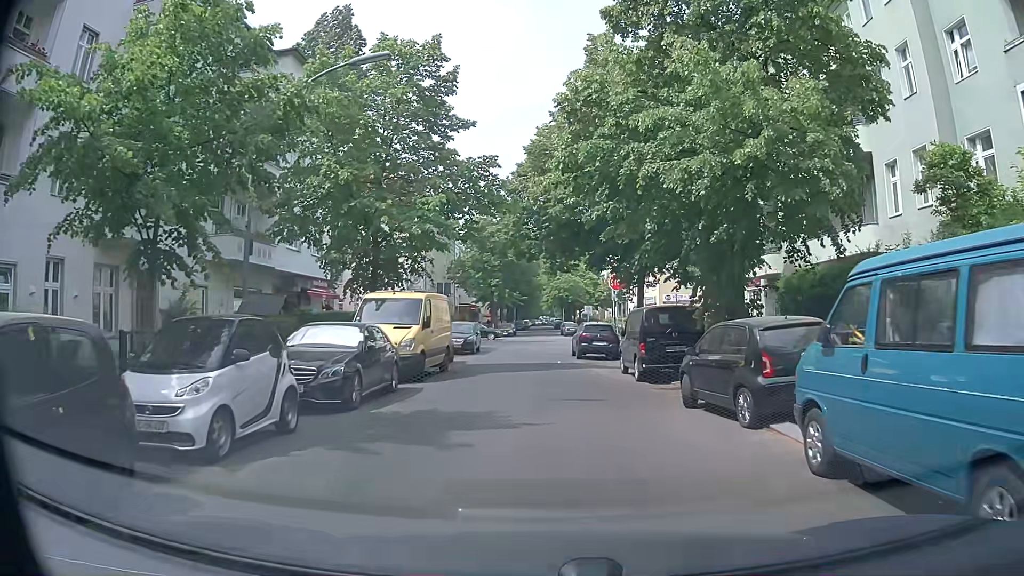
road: residential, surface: asphalt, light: Day
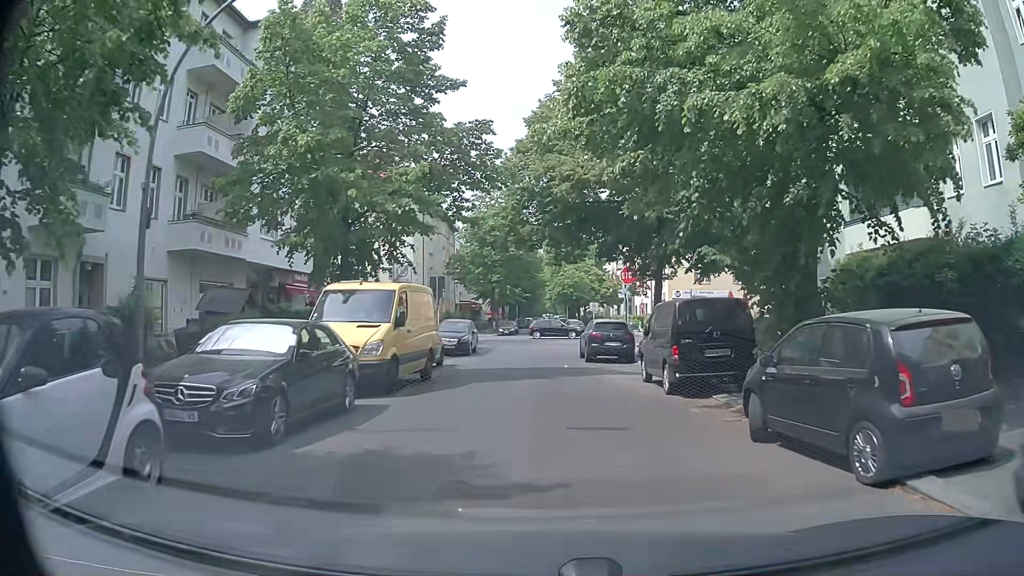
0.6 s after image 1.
(0.0, +3.6) m; -1°
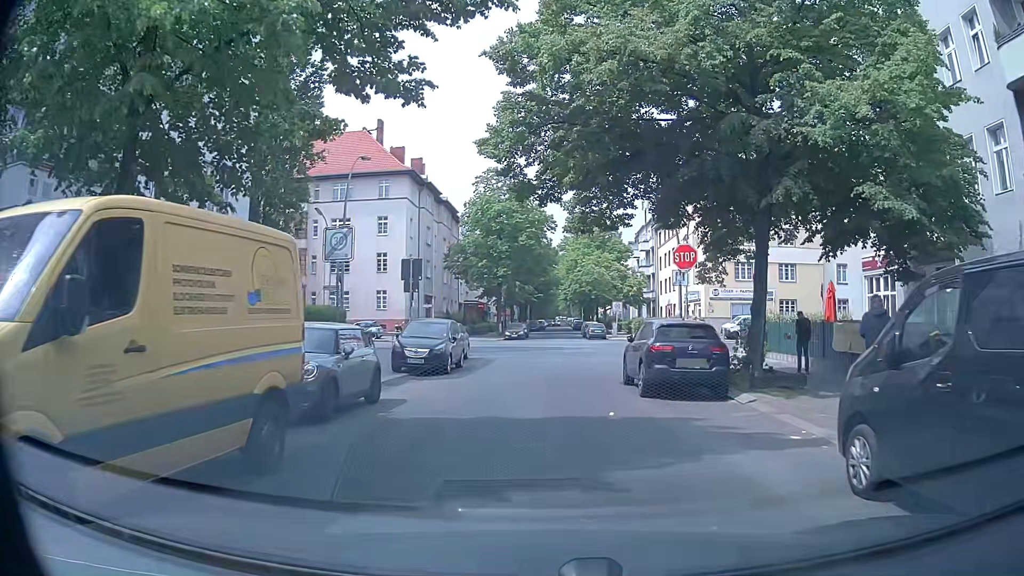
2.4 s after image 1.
(-0.1, +10.6) m; -1°
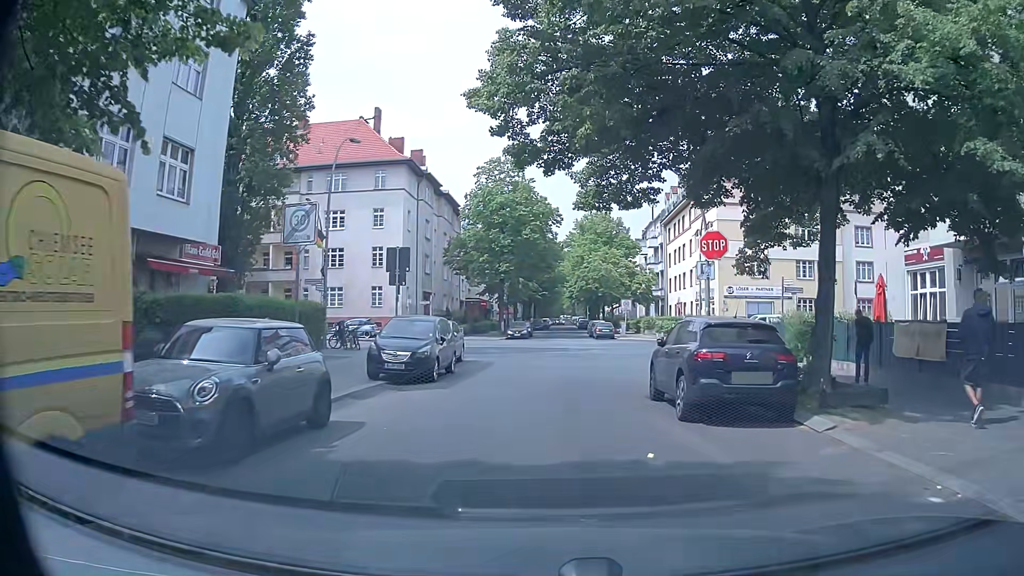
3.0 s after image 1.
(0.0, +3.3) m; -1°
